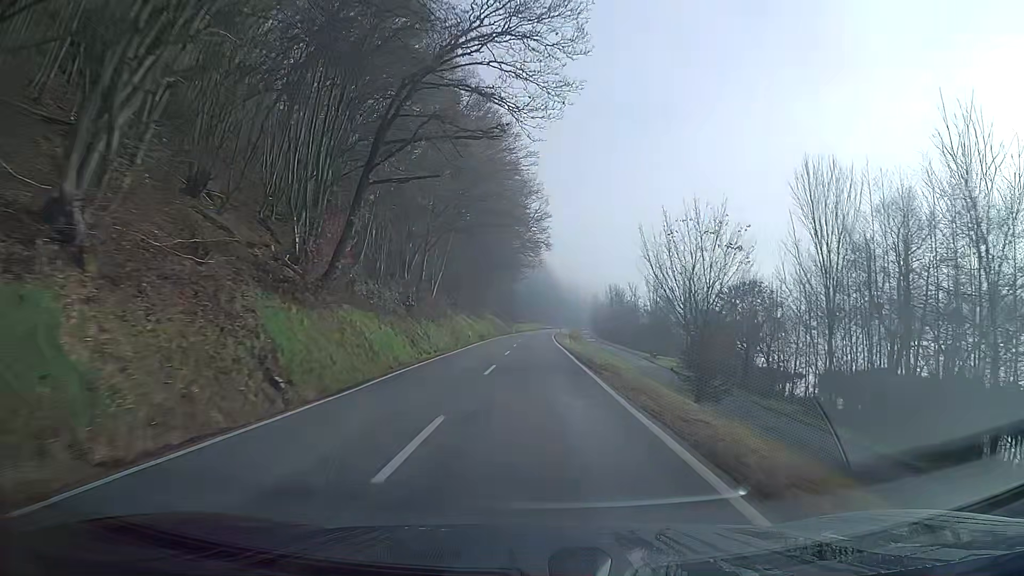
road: secondary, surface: asphalt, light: Day
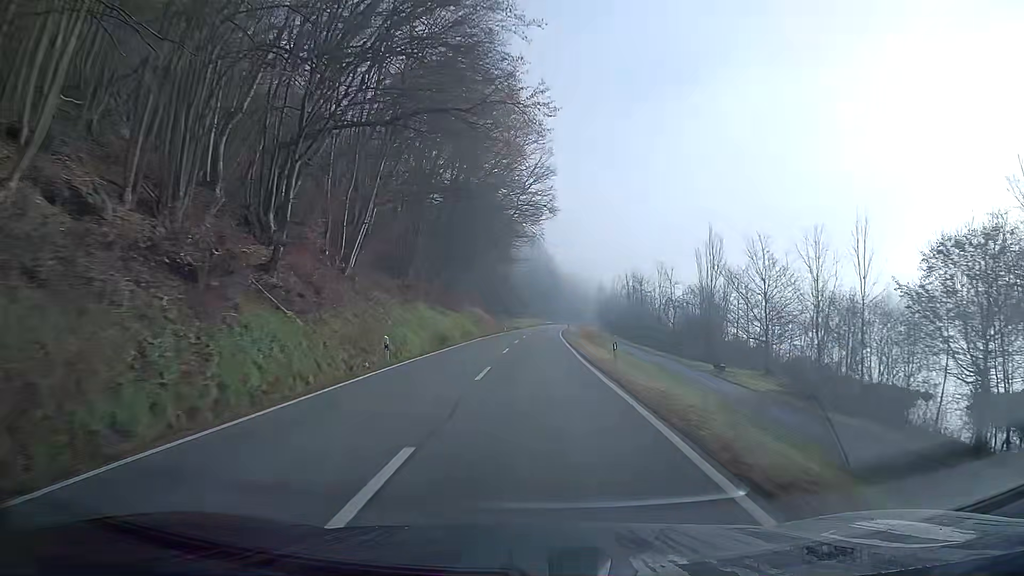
(0.0, +27.2) m; 0°
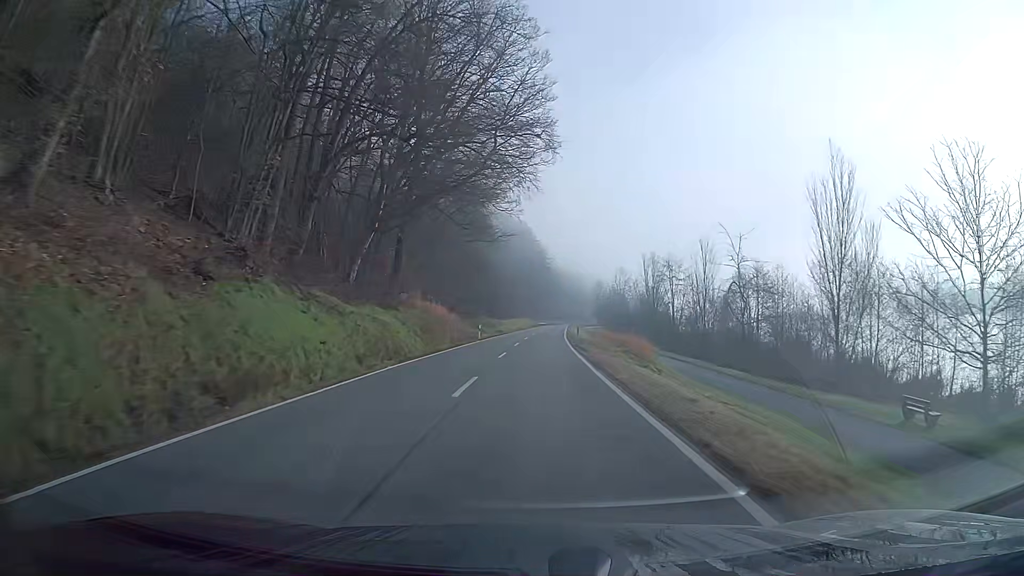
(+0.2, +27.3) m; +1°
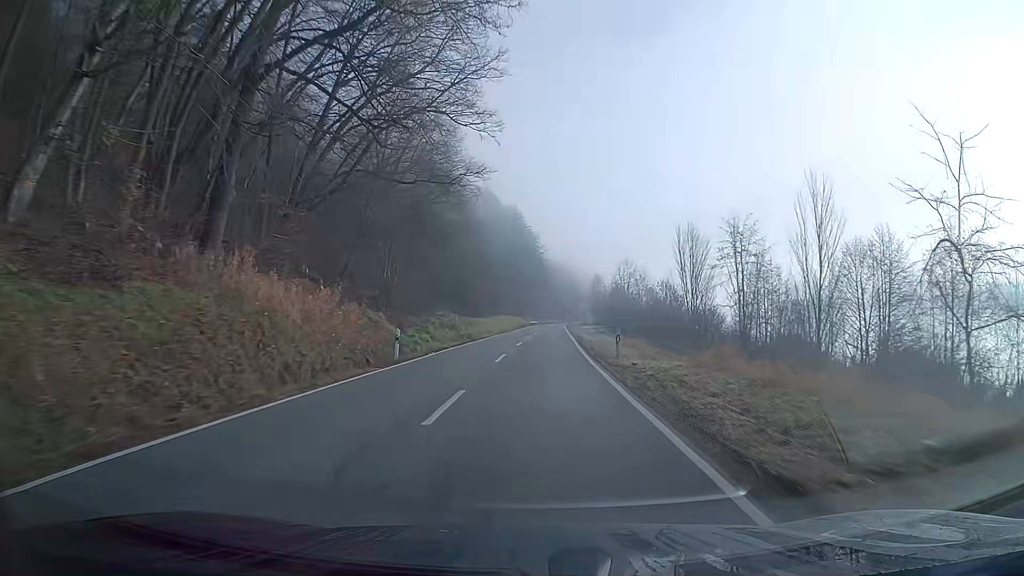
(+0.1, +27.3) m; +1°
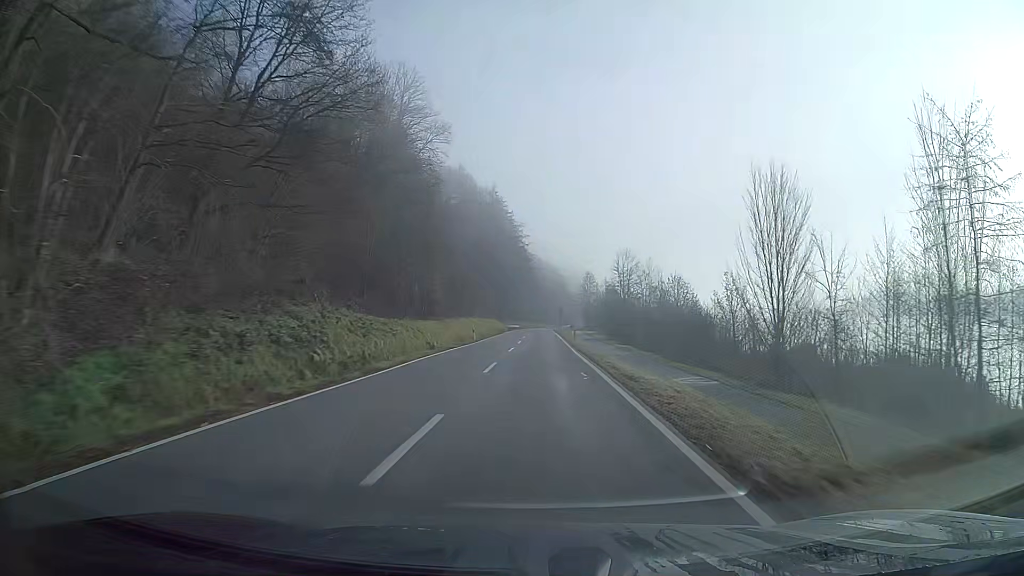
(+0.5, +27.3) m; +2°
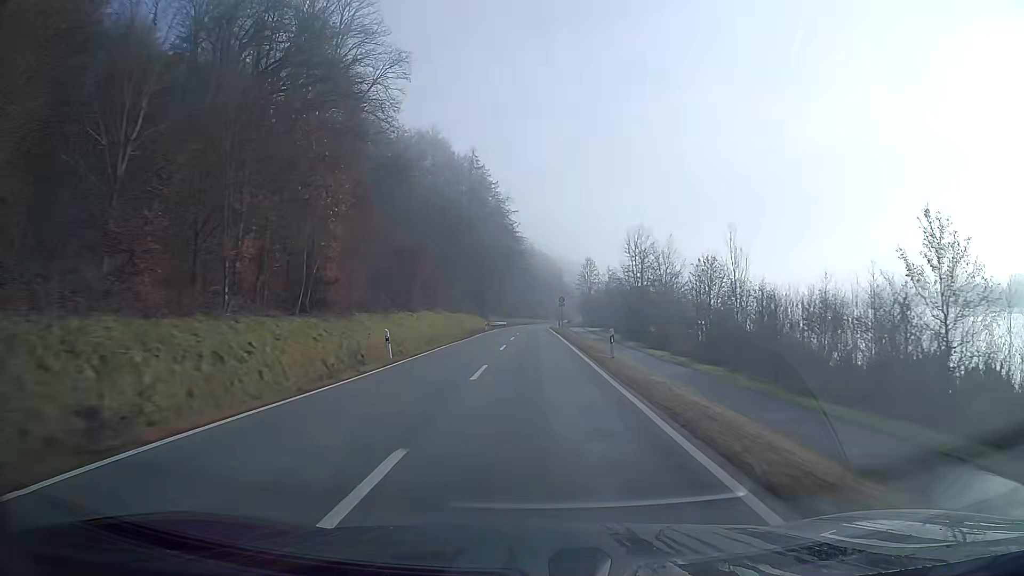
(+0.1, +27.0) m; 0°
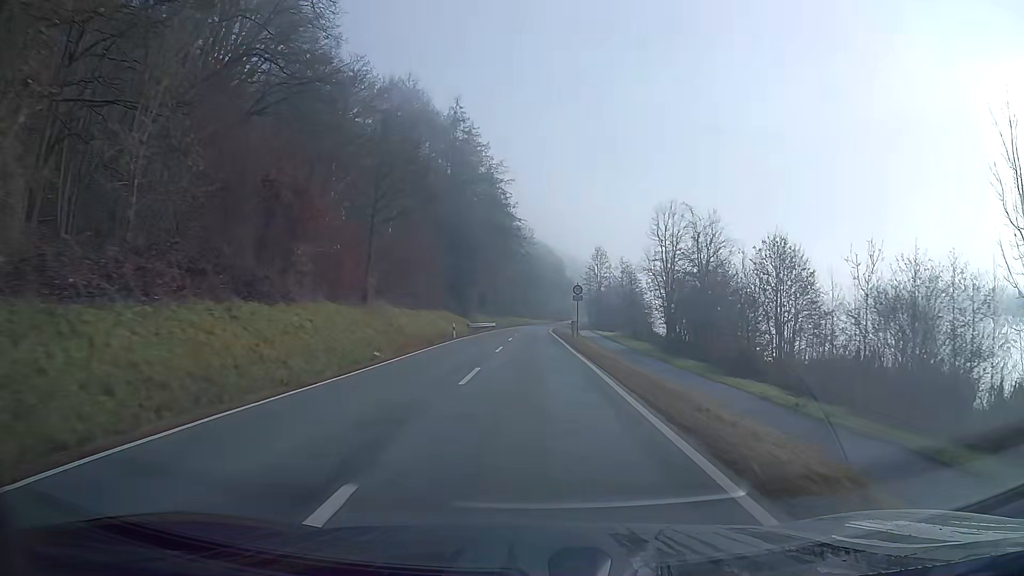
(0.0, +25.7) m; 0°
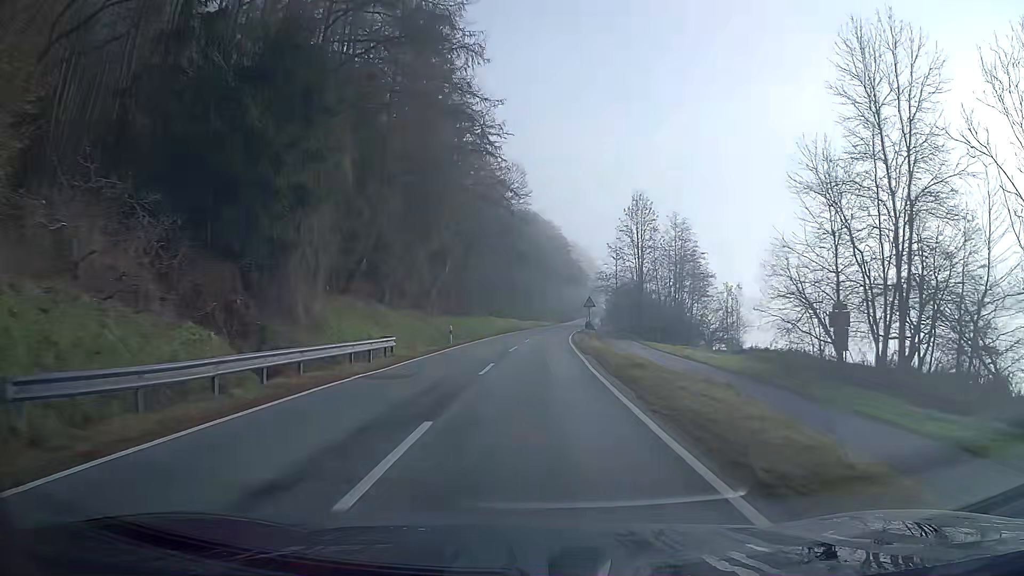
(+0.2, +56.5) m; +1°
